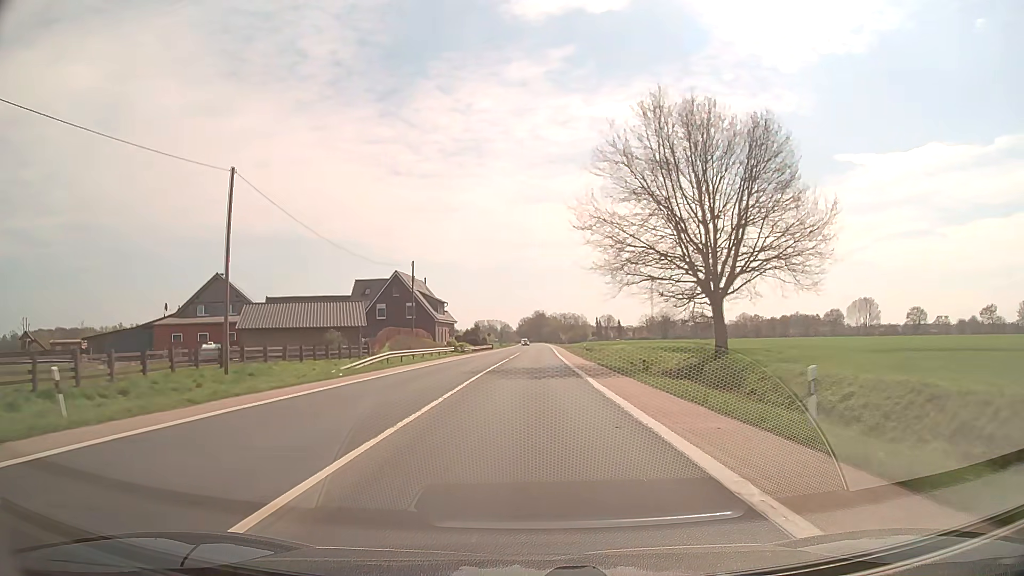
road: secondary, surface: asphalt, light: Day
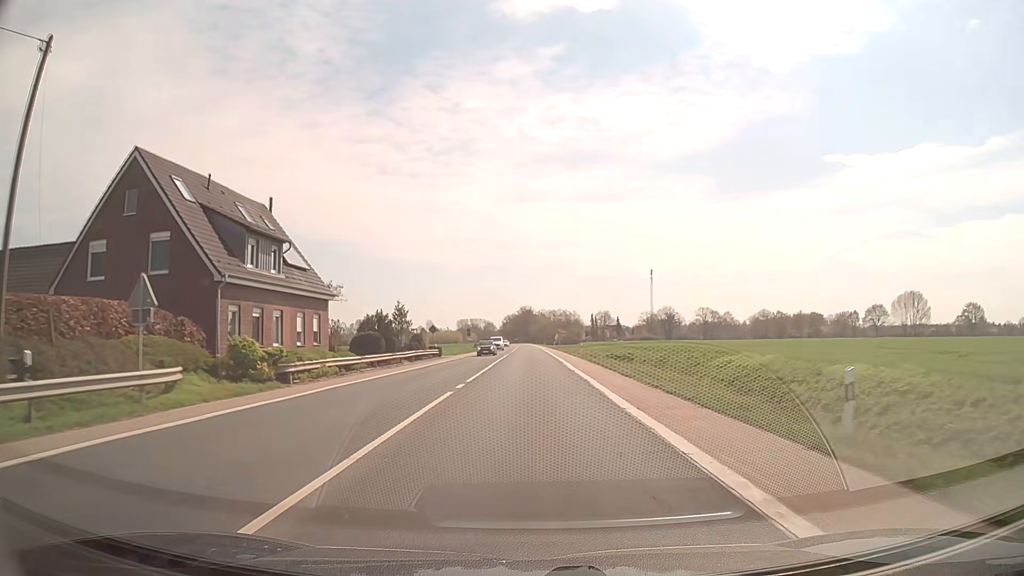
(+0.6, +53.8) m; +1°
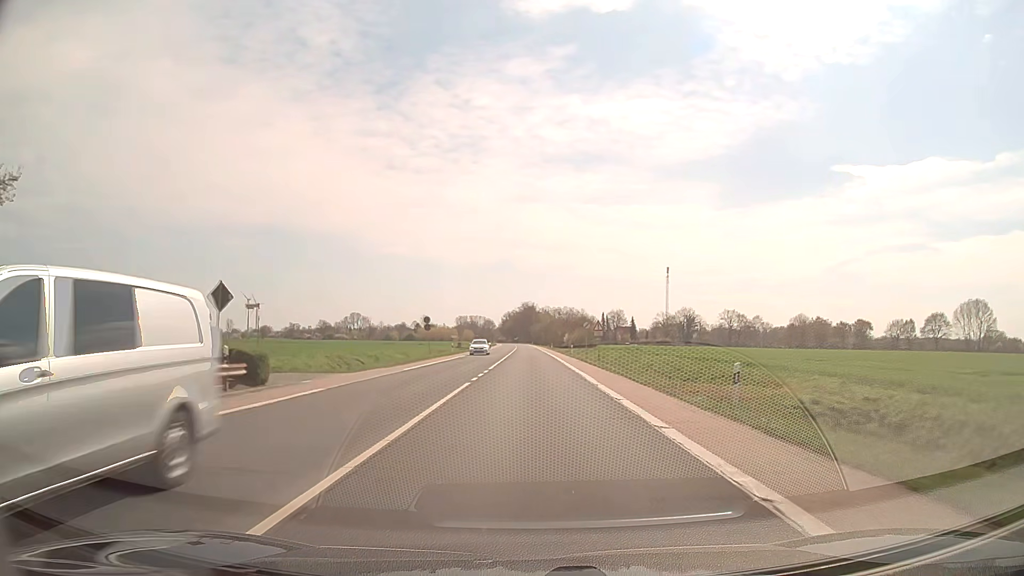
(0.0, +43.0) m; 0°
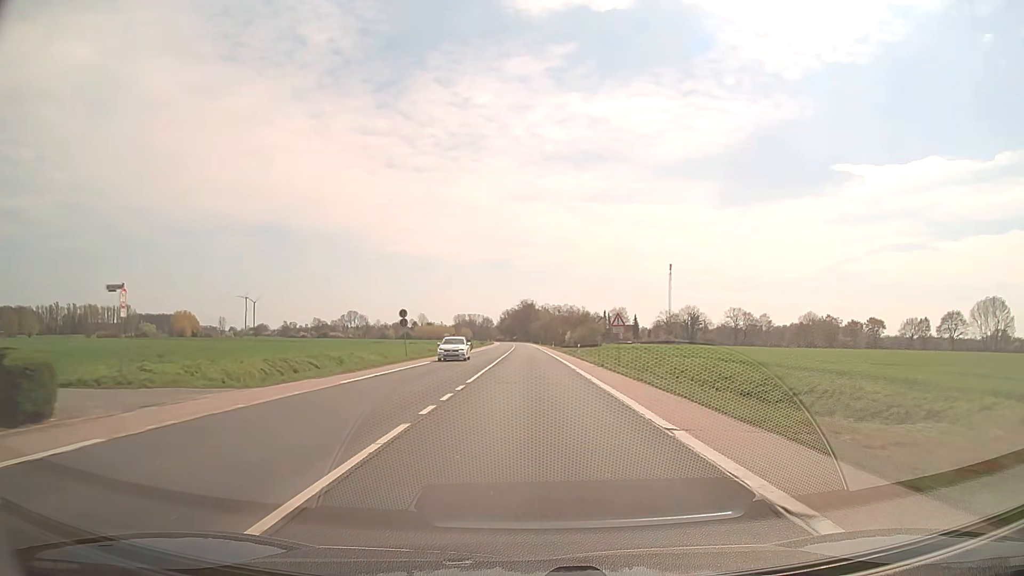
(0.0, +10.8) m; 0°
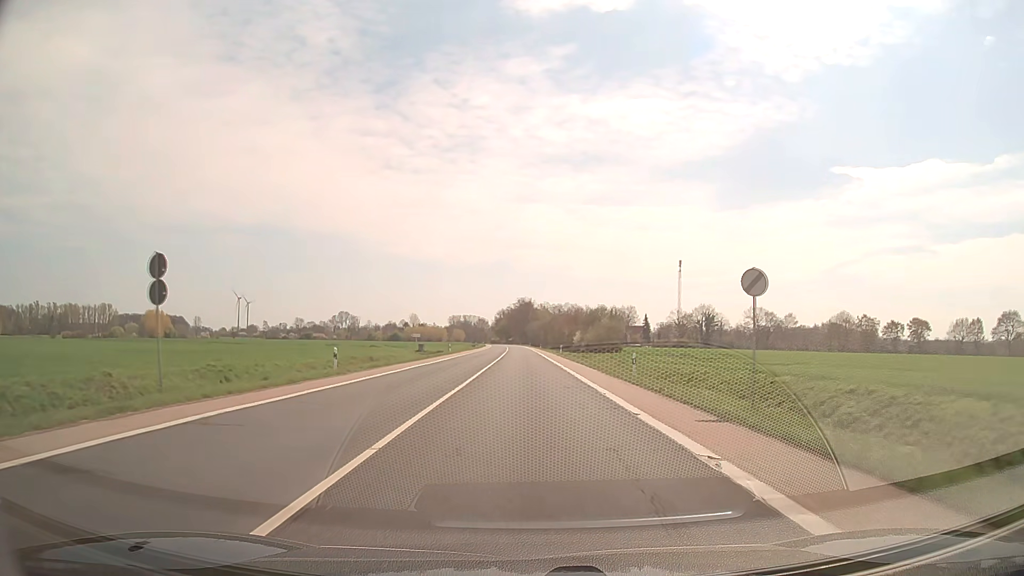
(0.0, +32.6) m; 0°
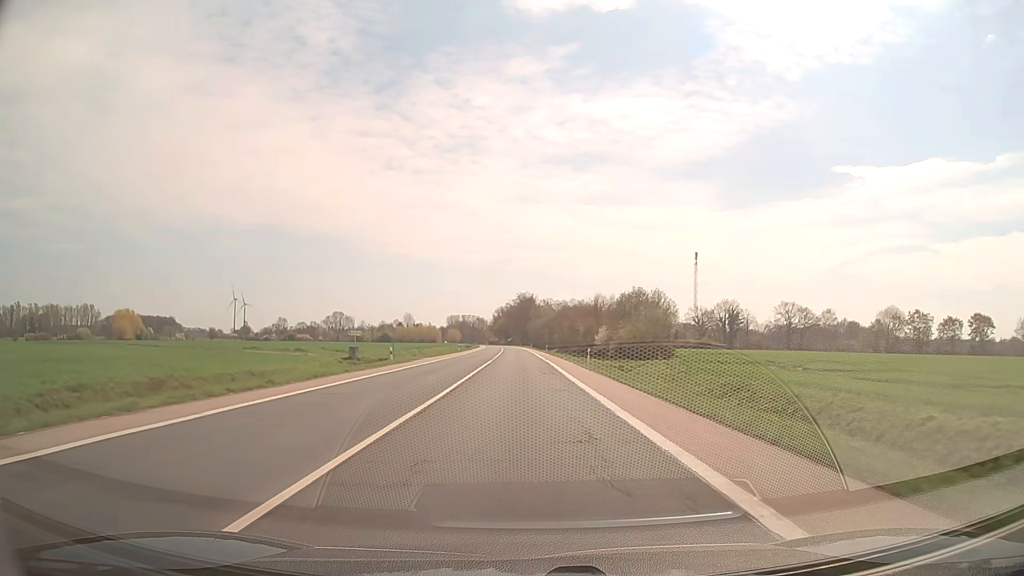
(0.0, +34.8) m; 0°
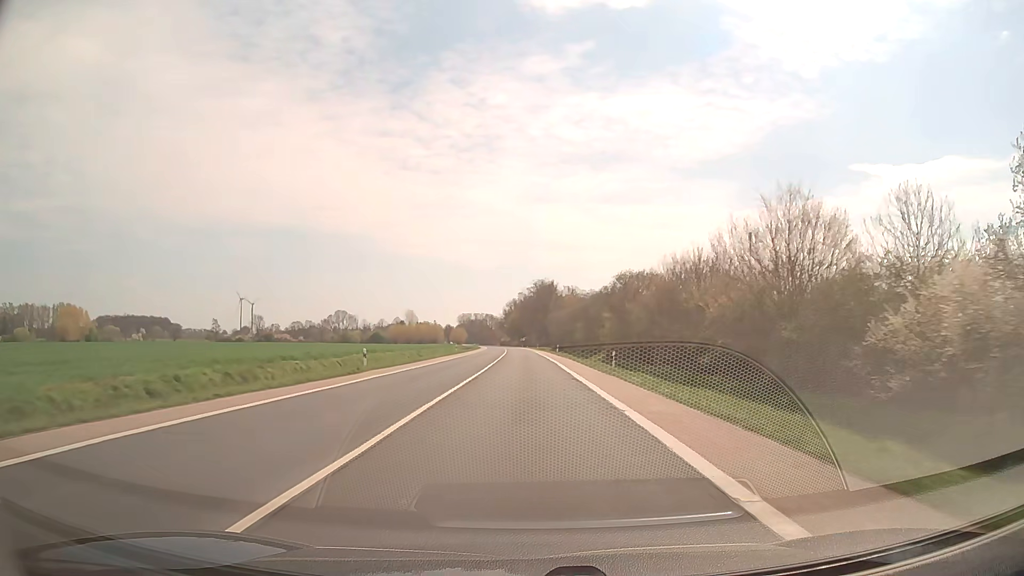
(-0.7, +63.8) m; -1°
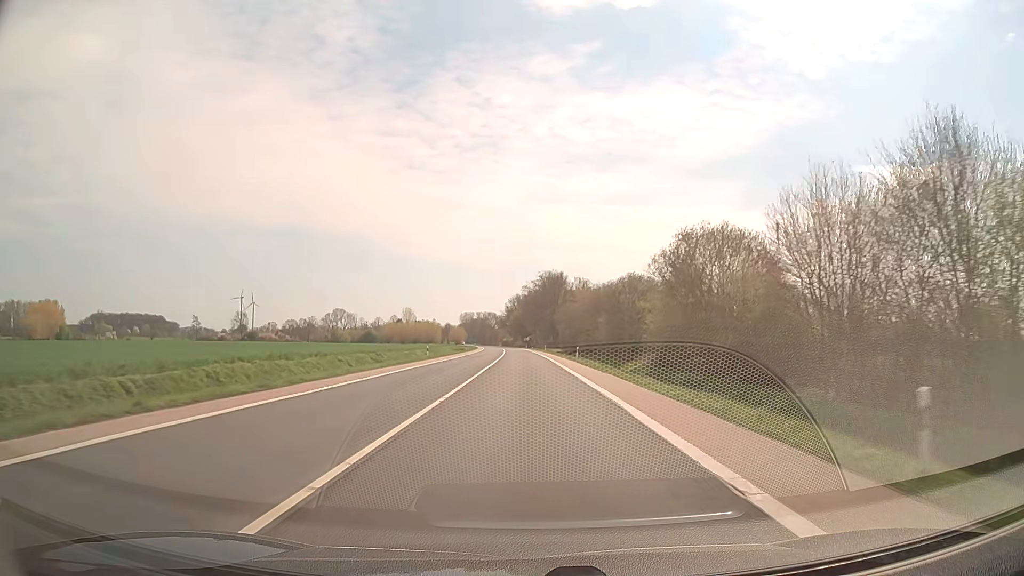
(-0.1, +27.4) m; 0°
(0, +10) (0, +20) (0, +30) (0, +40) (0, +50) (0, +60) (-1, +70) (-1, +80) (-1, +90) (-1, +100) m
